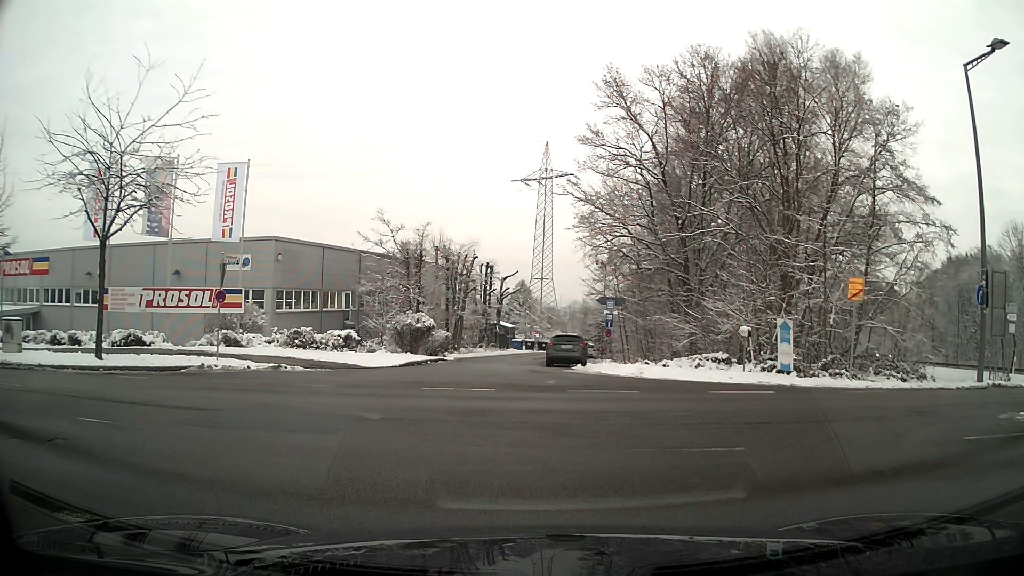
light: Day
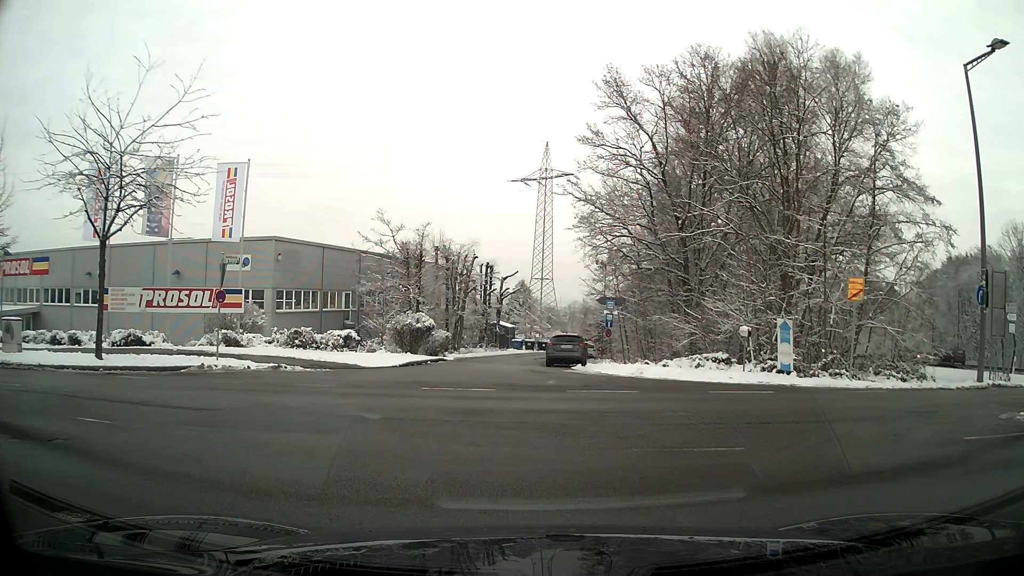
(0.0, 0.0) m; 0°
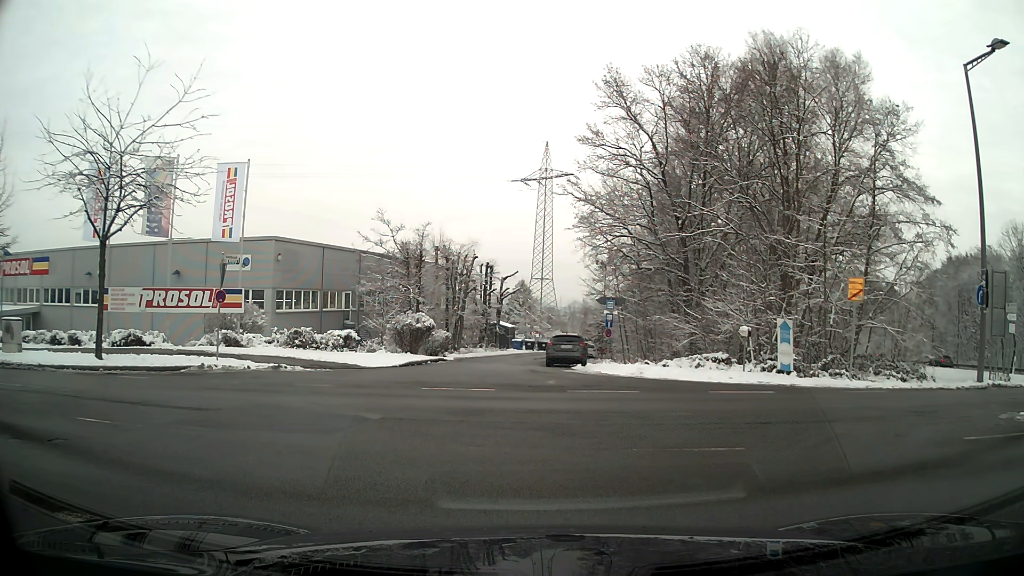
(0.0, 0.0) m; 0°
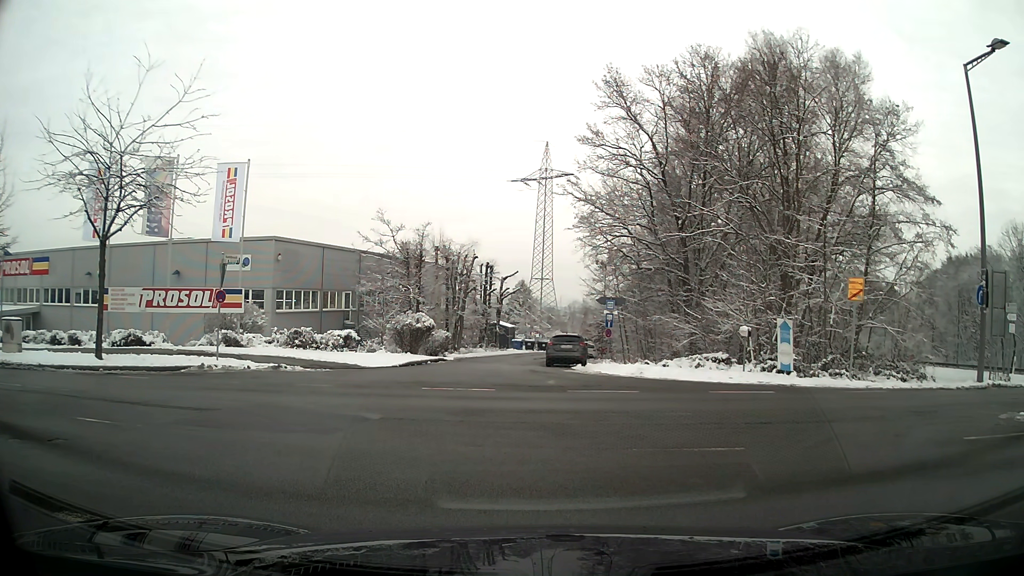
(0.0, 0.0) m; 0°
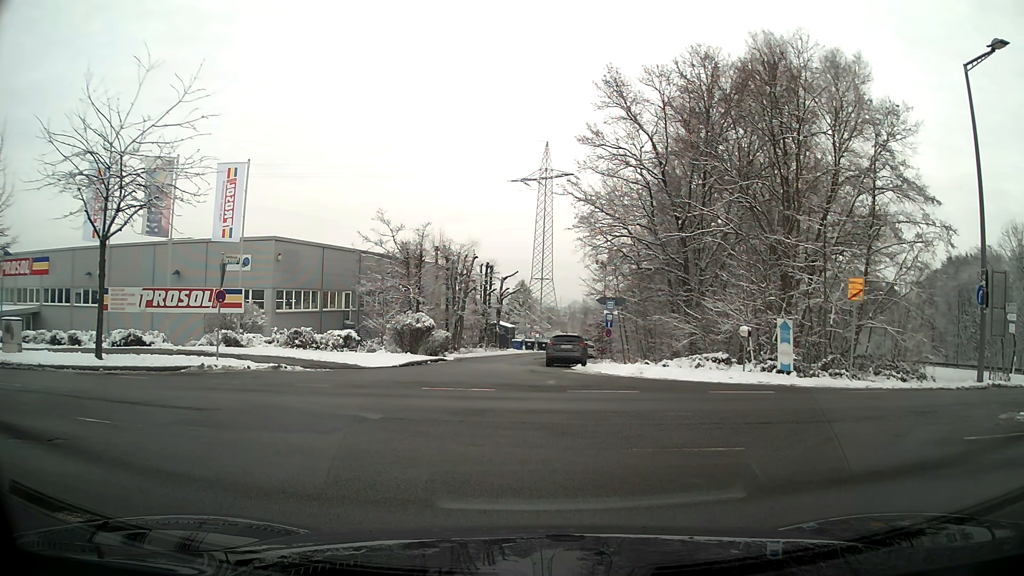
(0.0, 0.0) m; 0°
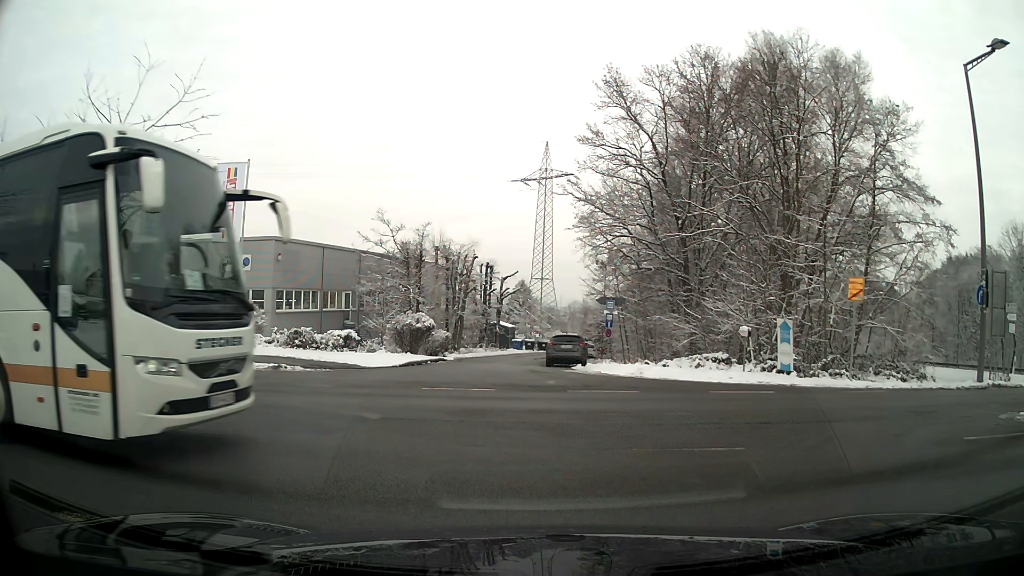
(0.0, 0.0) m; 0°
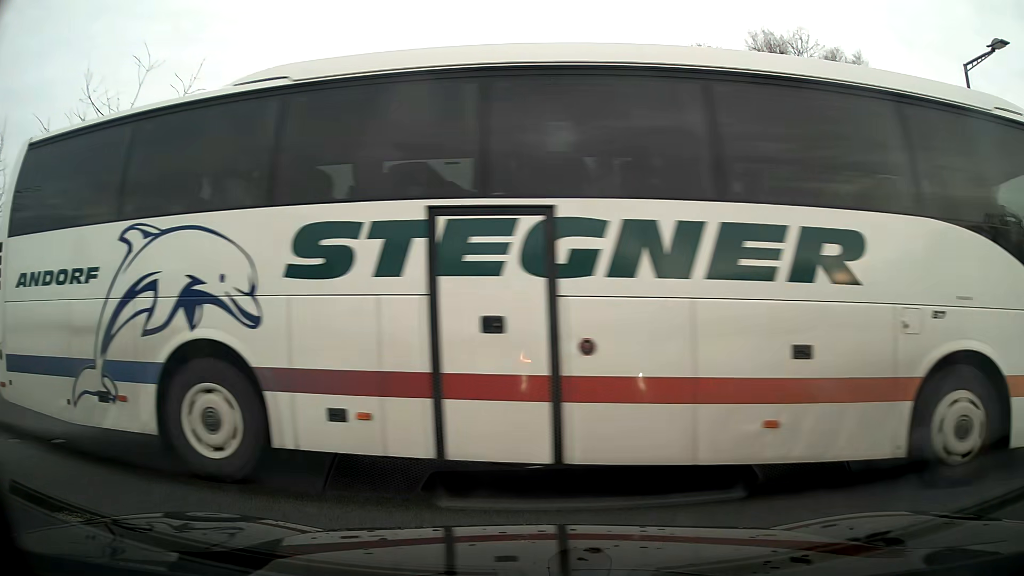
(0.0, 0.0) m; 0°
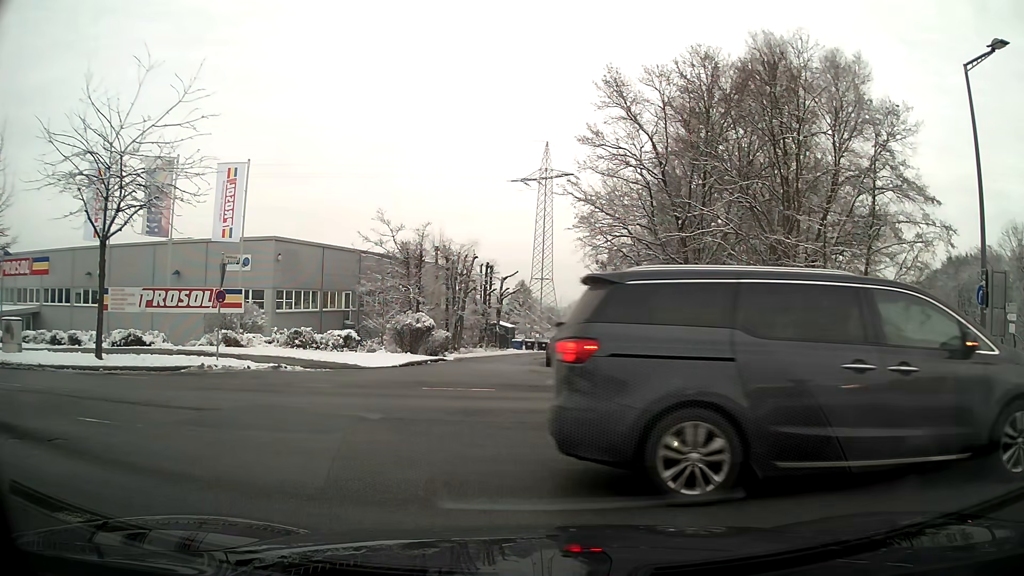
(0.0, 0.0) m; 0°
